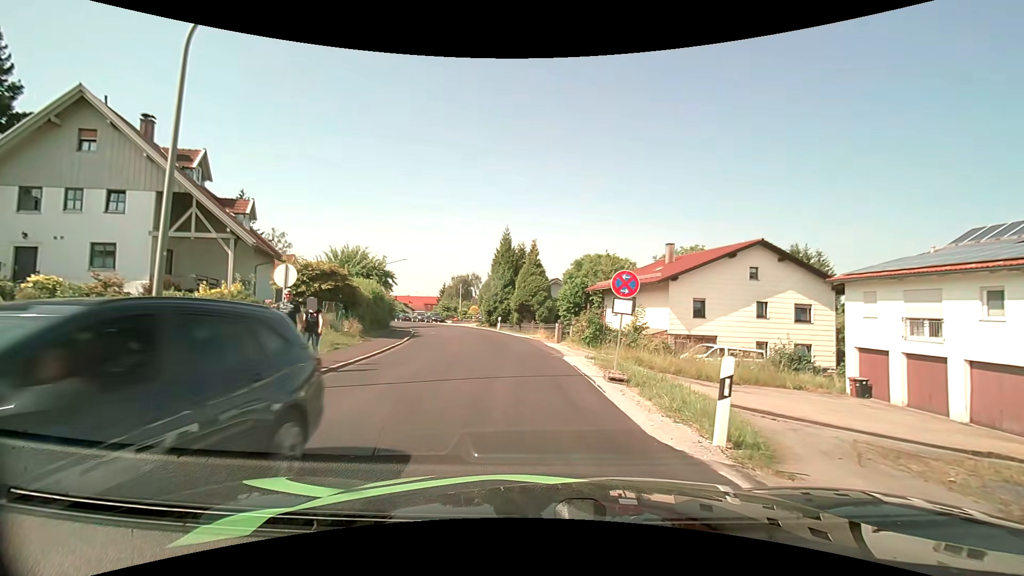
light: Day
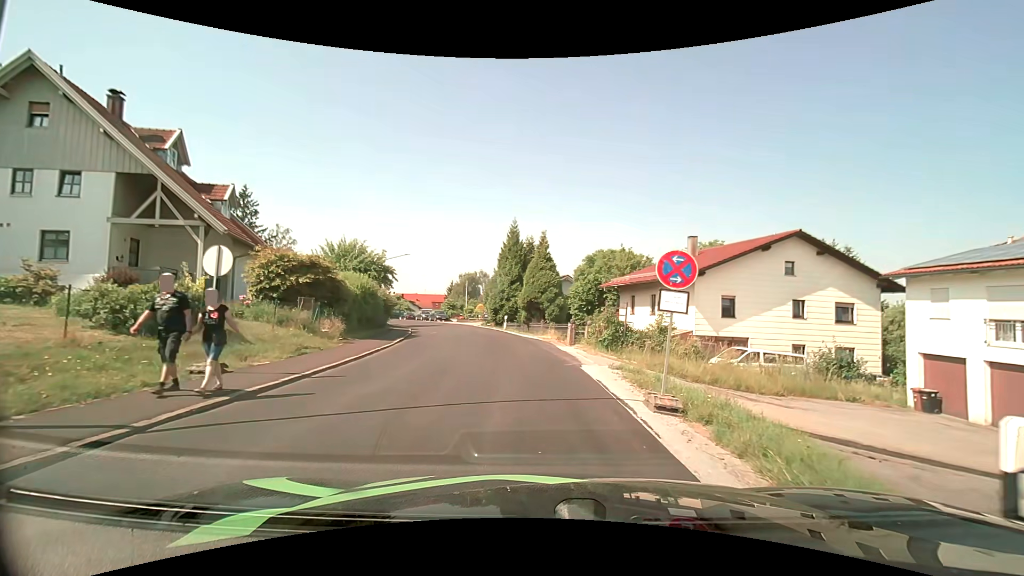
(0.0, +3.3) m; -1°
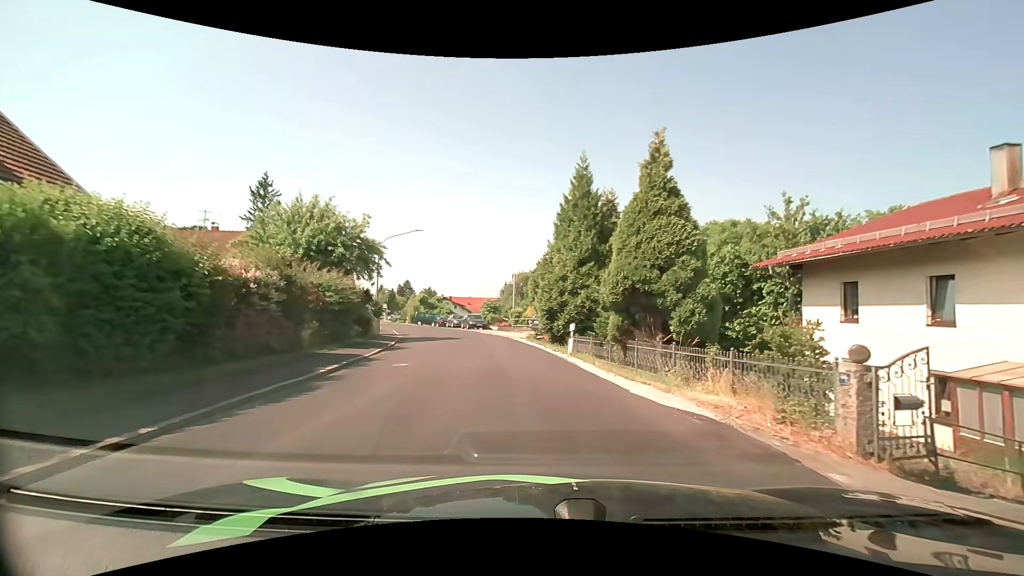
(-1.3, +19.5) m; -7°
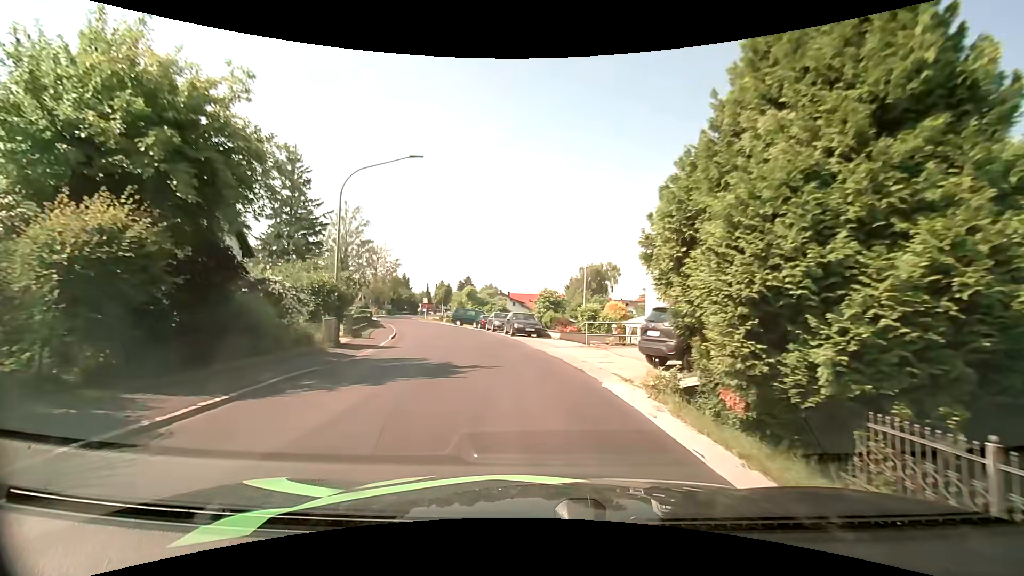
(-1.0, +17.6) m; -9°
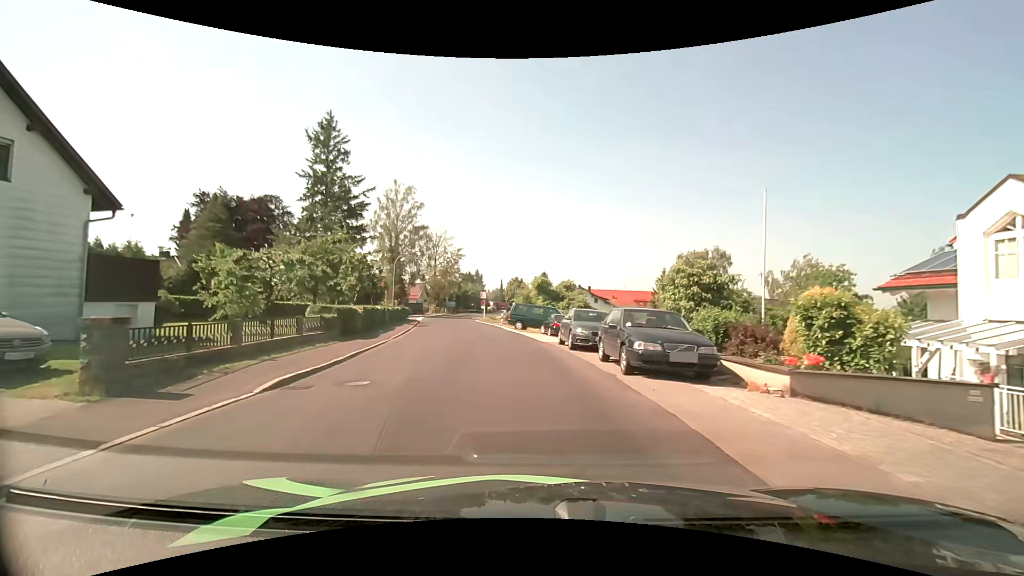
(-0.9, +18.1) m; -7°
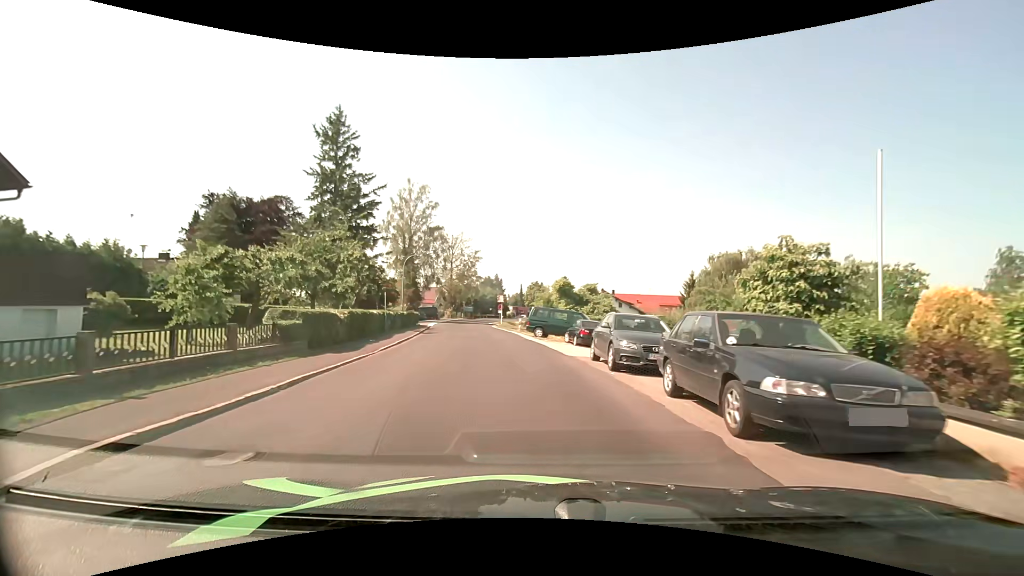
(-0.1, +4.7) m; -3°
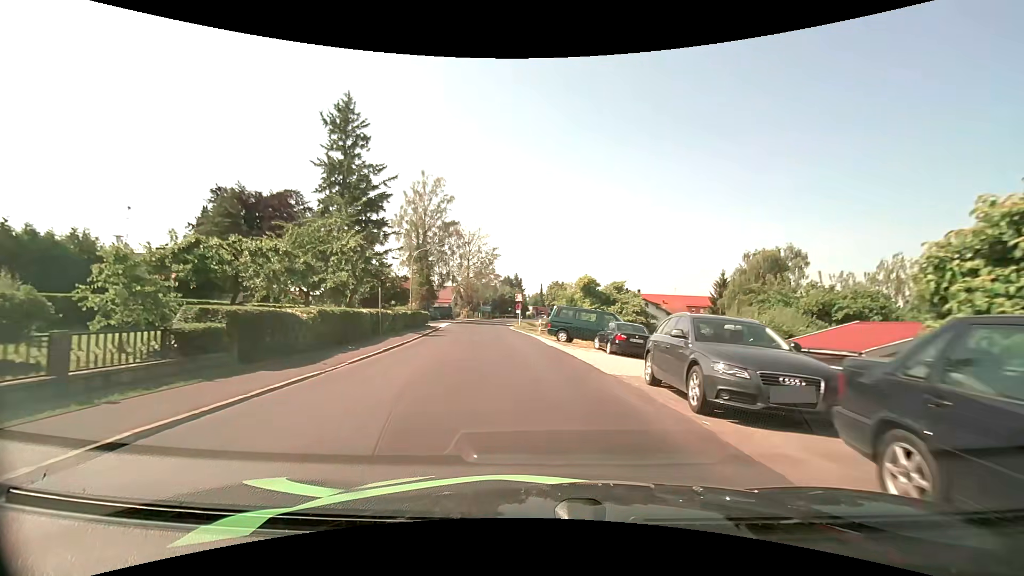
(-0.1, +4.8) m; -2°
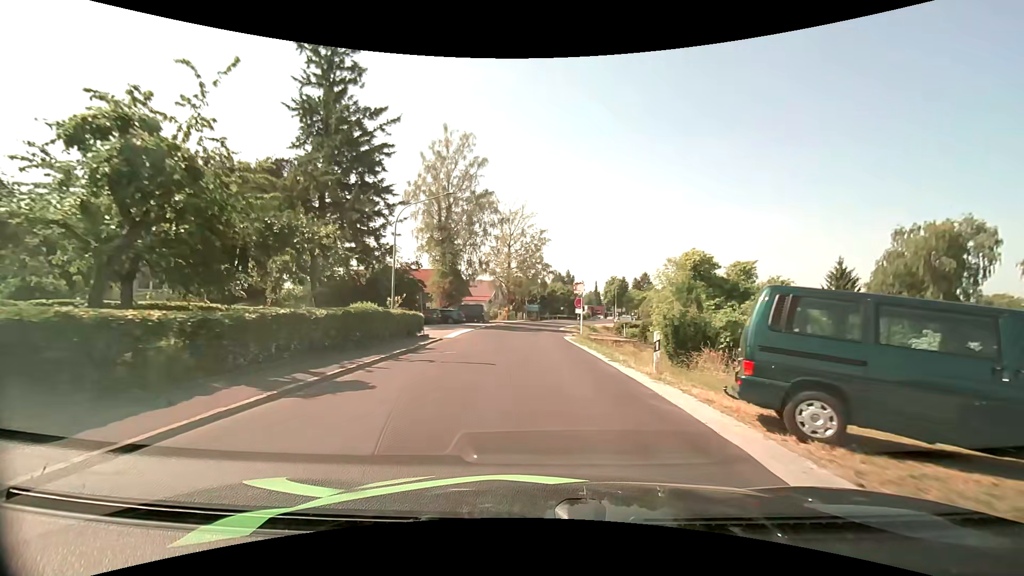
(-1.2, +19.7) m; -6°
(0, +10) (0, +20) (0, +30) (0, +40) (0, +50) (+1, +60) (+3, +70) (+5, +79) (+8, +89) (+12, +98) m
